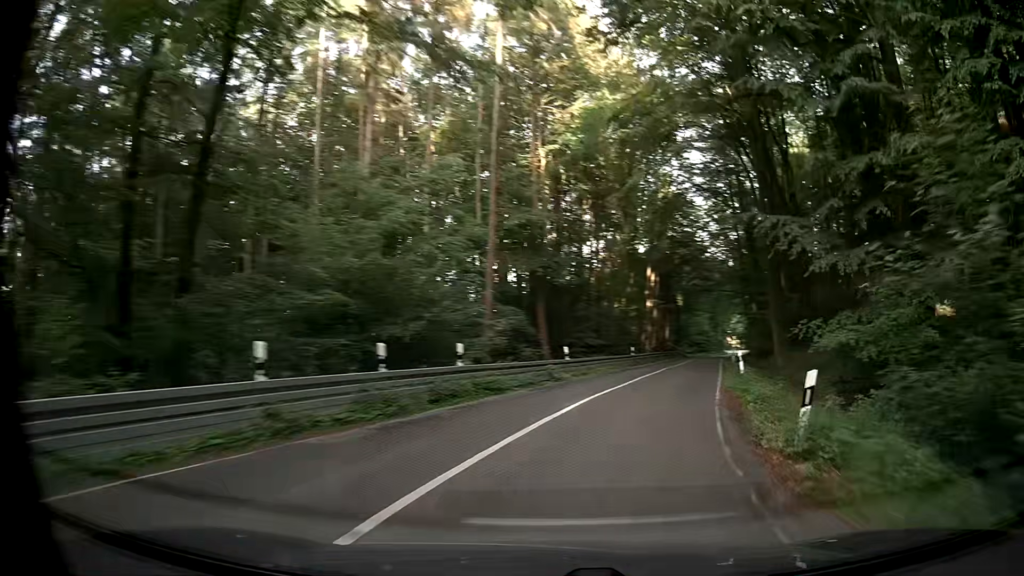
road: secondary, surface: asphalt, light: Day
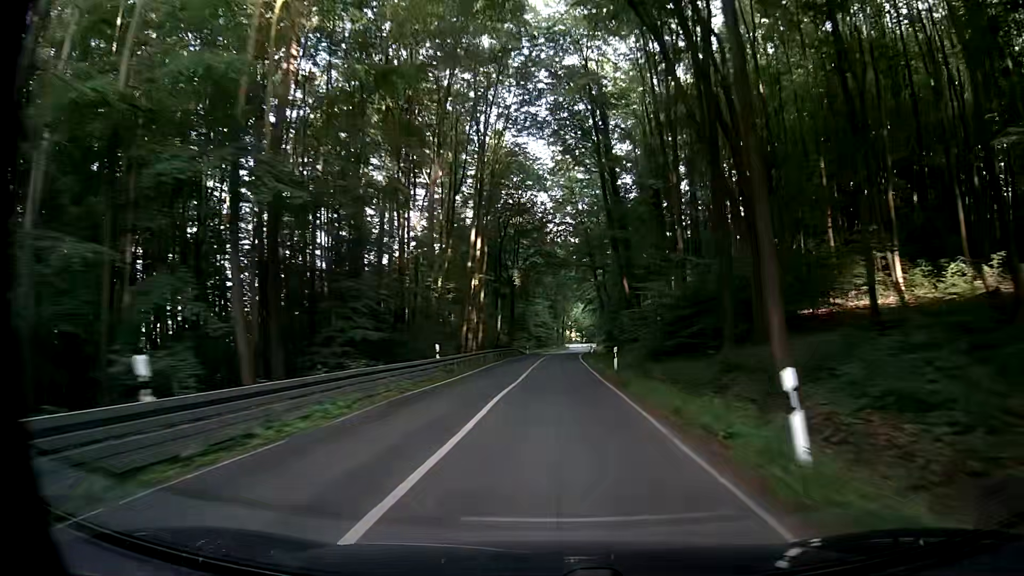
(+3.5, +21.0) m; +16°
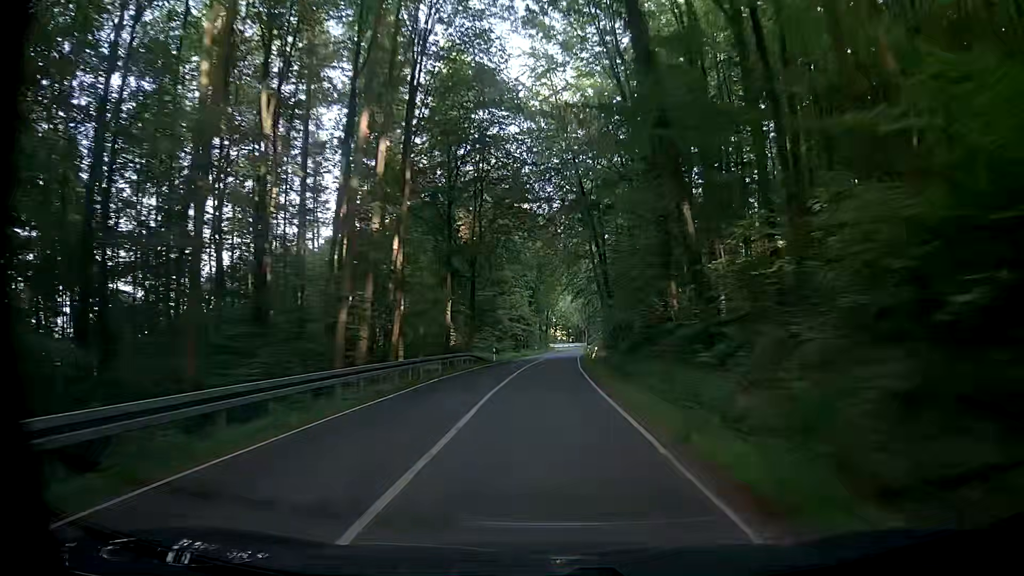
(+0.5, +26.2) m; +3°
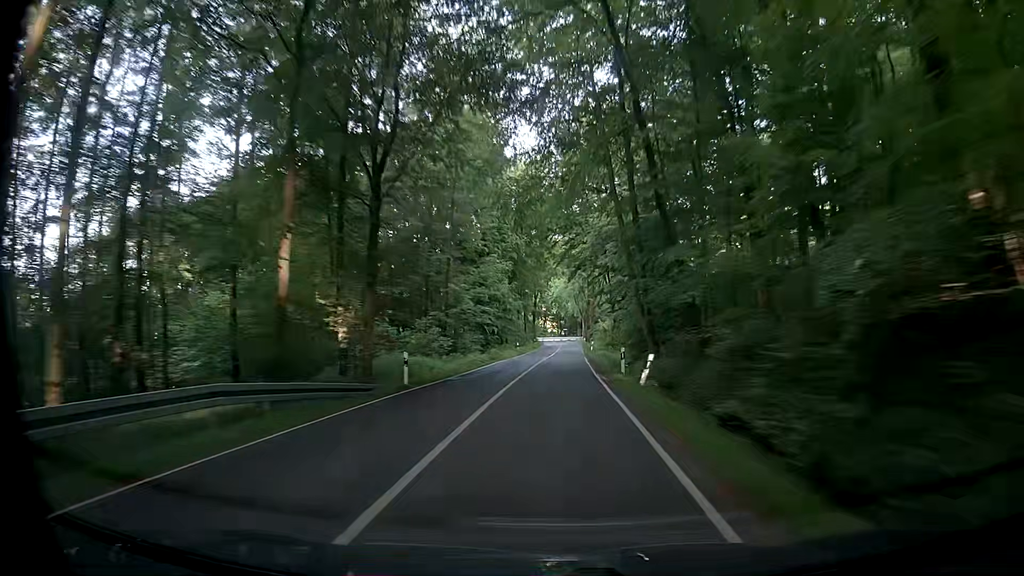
(+0.1, +28.5) m; +1°
(0, +10) (0, +20) (0, +30) (+1, +40) (+1, +50) (+1, +60) (+2, +70) (+2, +80) (+3, +90) (+3, +100) m
